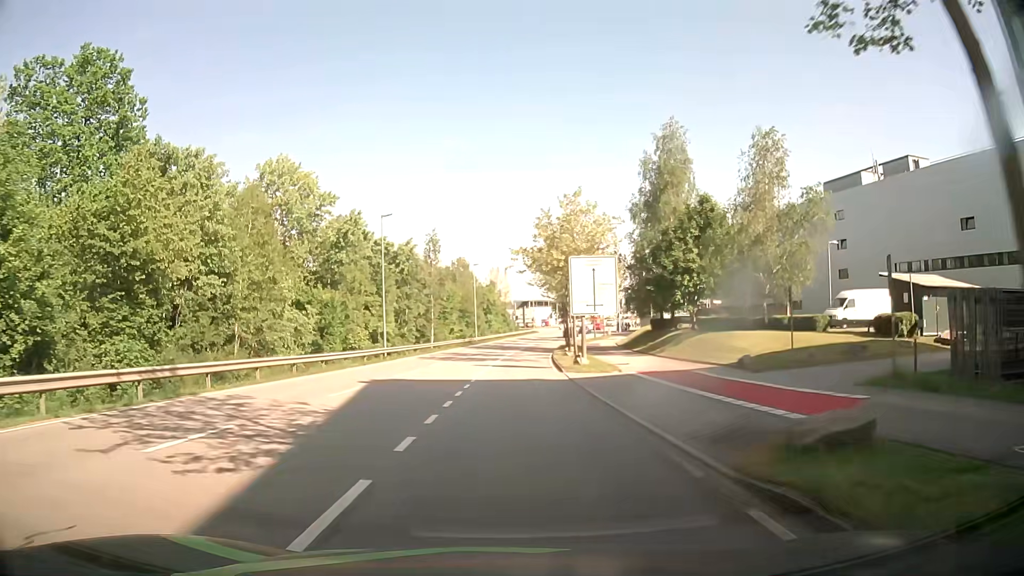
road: secondary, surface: asphalt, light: Day
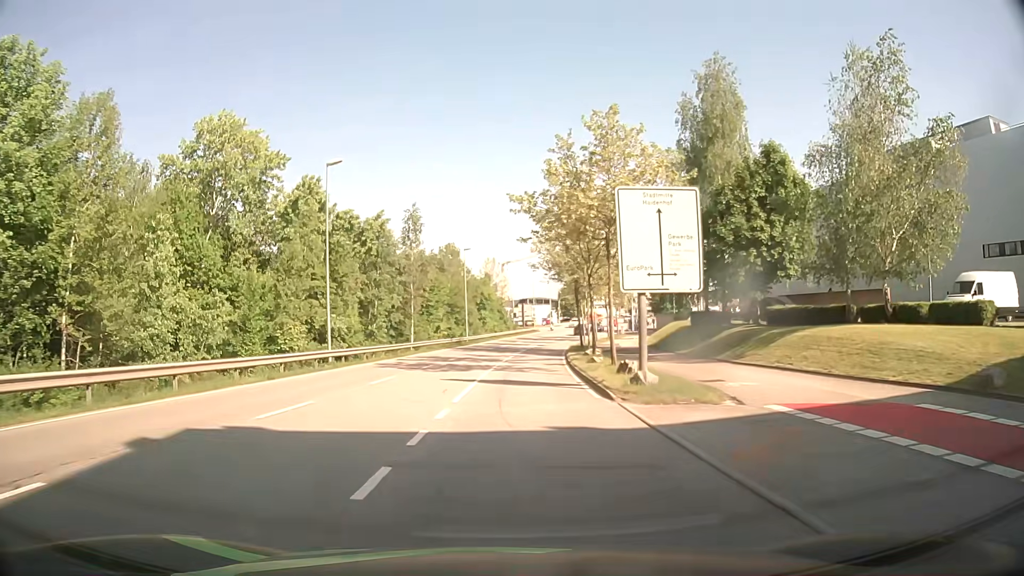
(+0.1, +14.4) m; +1°
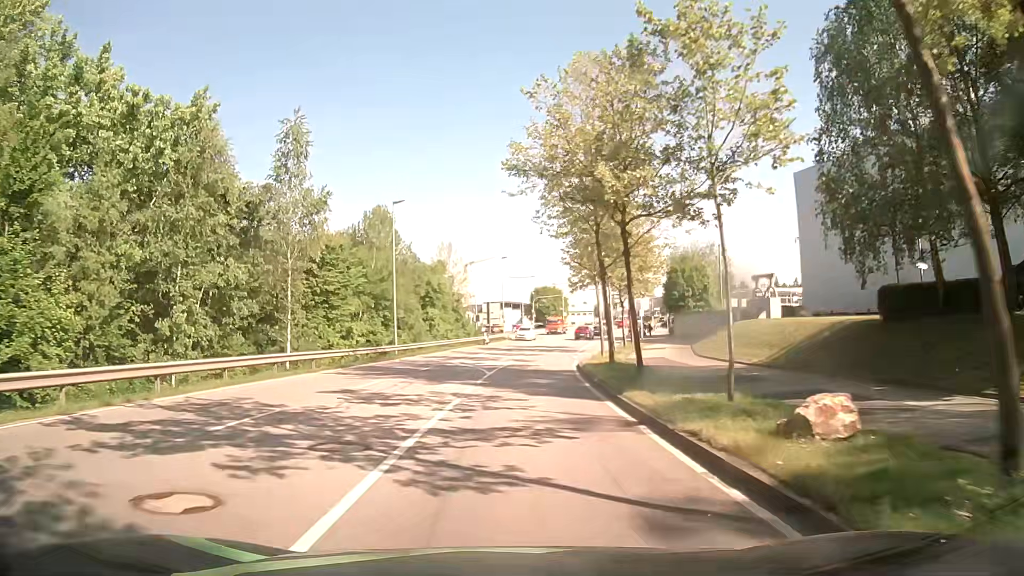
(+0.4, +28.7) m; +2°
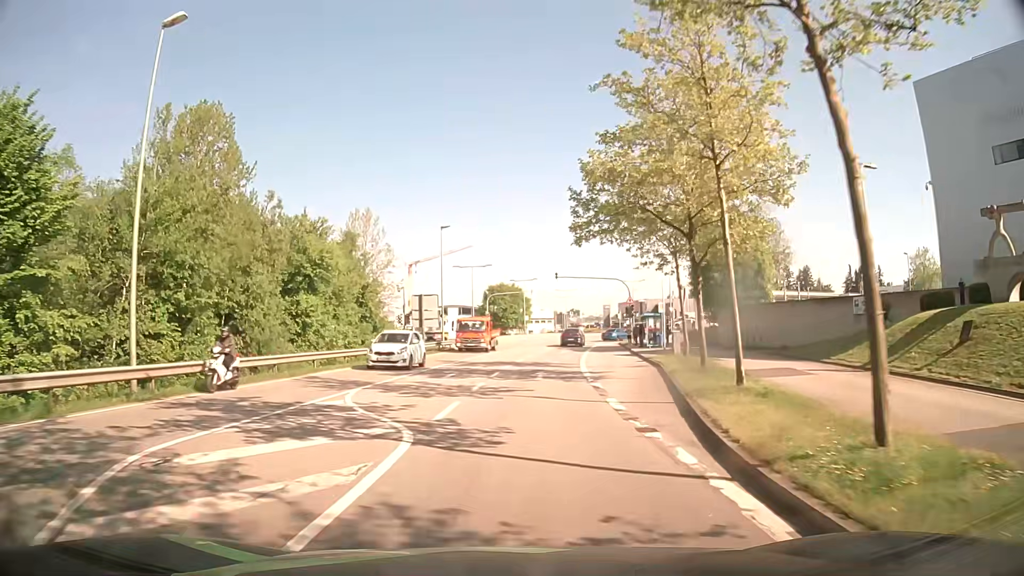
(+1.0, +28.0) m; +5°
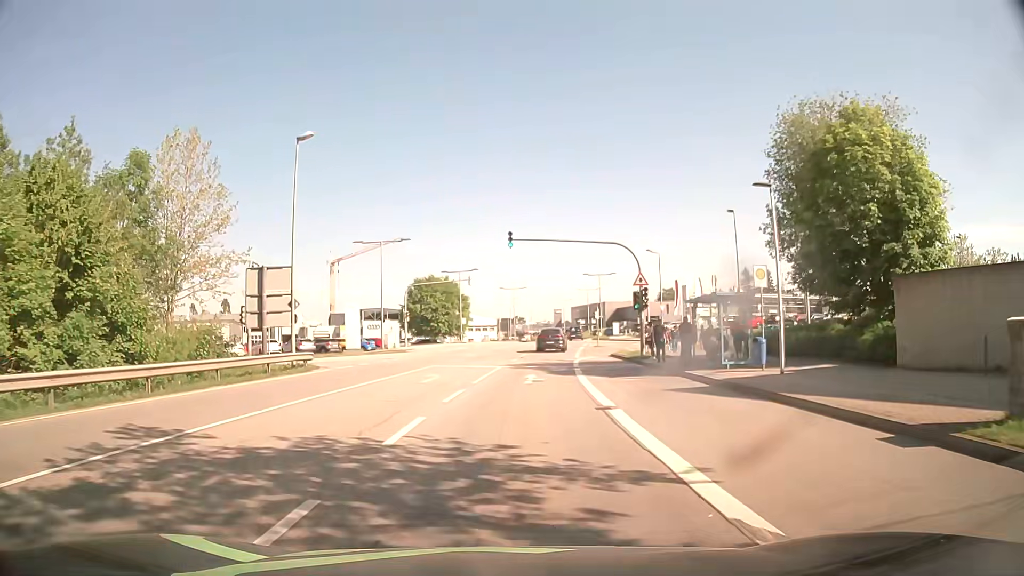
(+0.9, +26.8) m; +4°
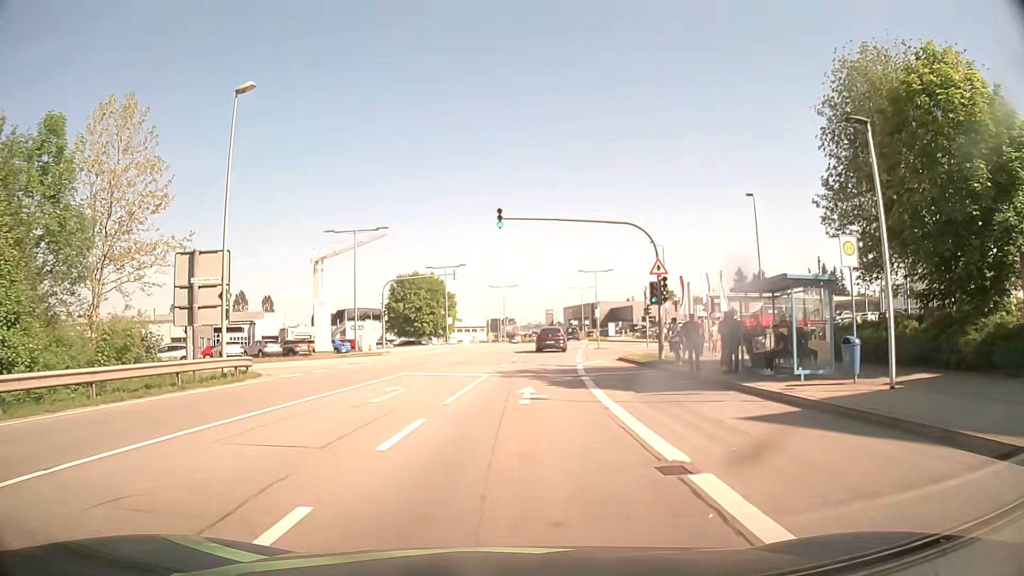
(+0.1, +6.3) m; +1°
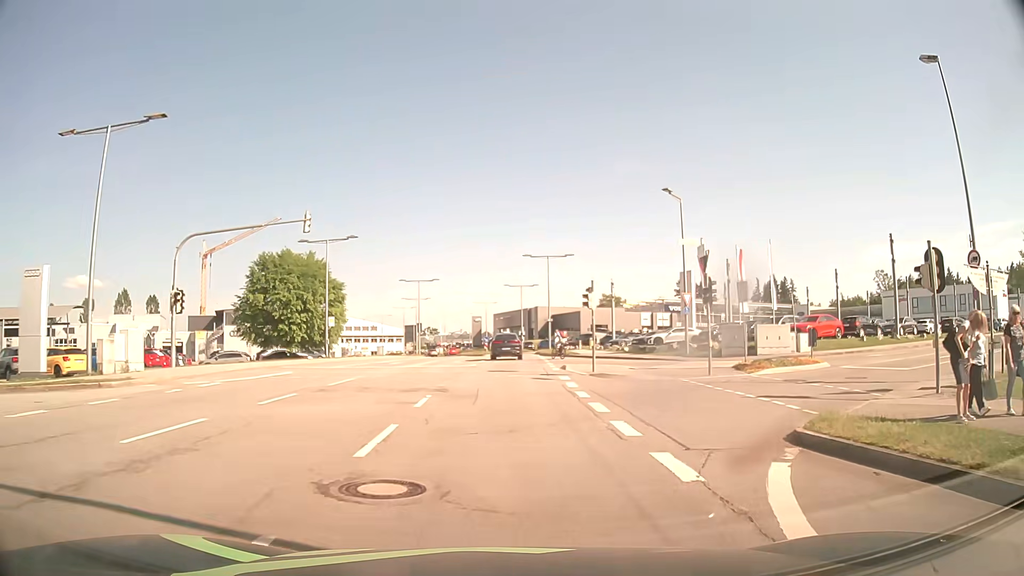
(+0.8, +27.0) m; +6°
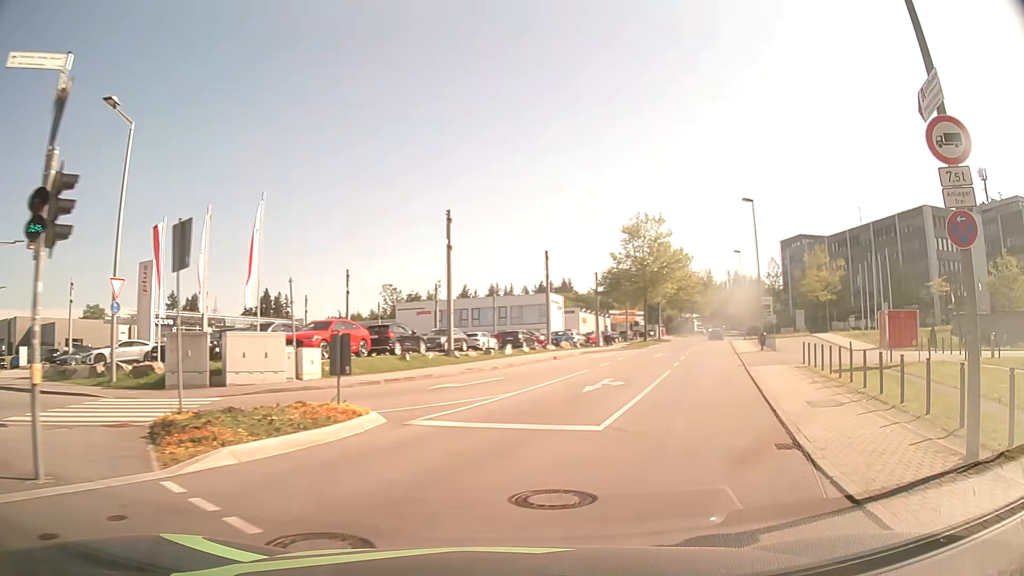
(+5.4, +15.0) m; +43°
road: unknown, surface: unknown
(+2, +10) (+5, +19) (+8, +29) (+11, +38) (+14, +48) (+18, +57) (+21, +67) (+24, +76) (+27, +86) (+31, +95) m
